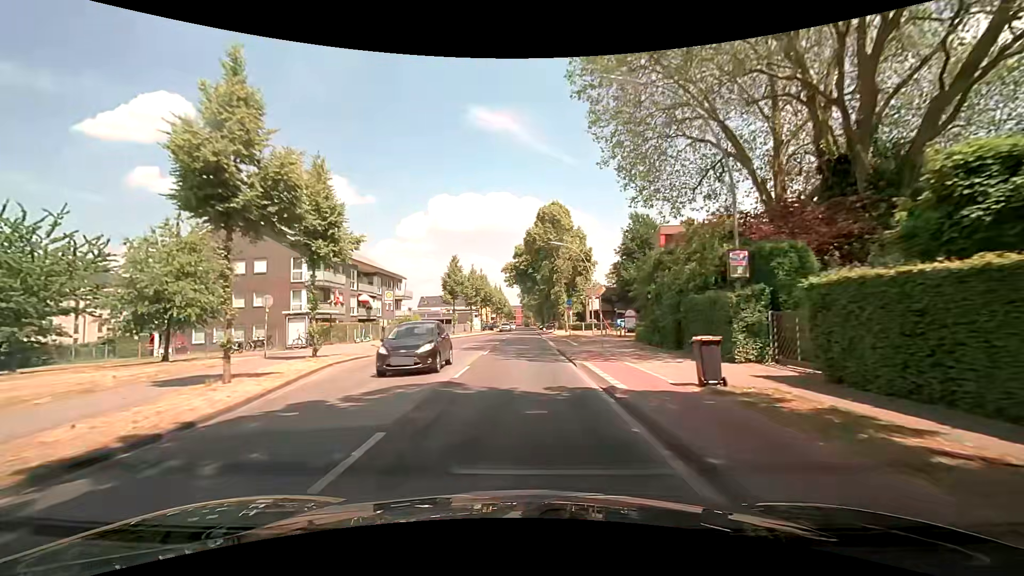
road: secondary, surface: asphalt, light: Day
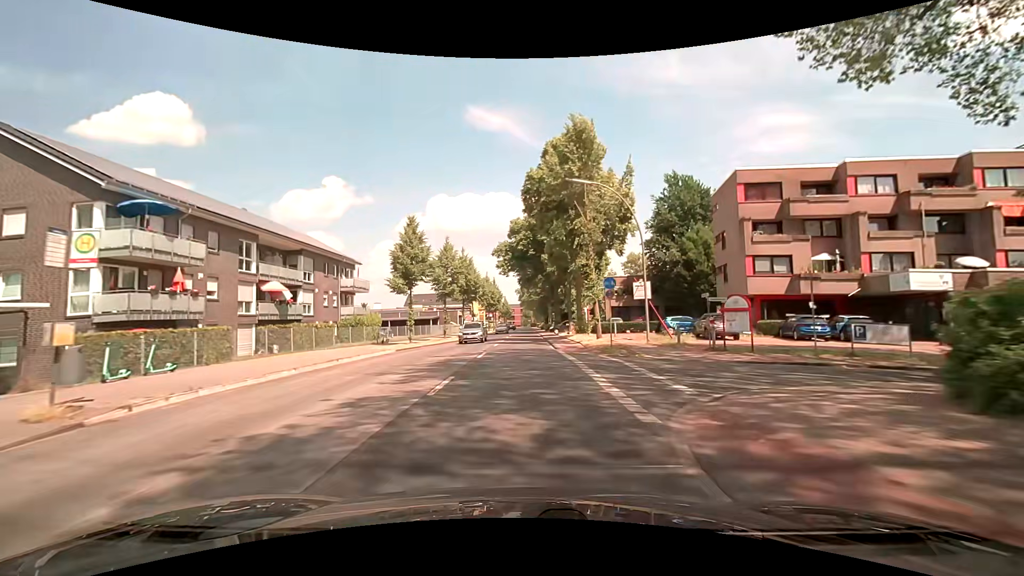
(+0.1, +21.5) m; +1°
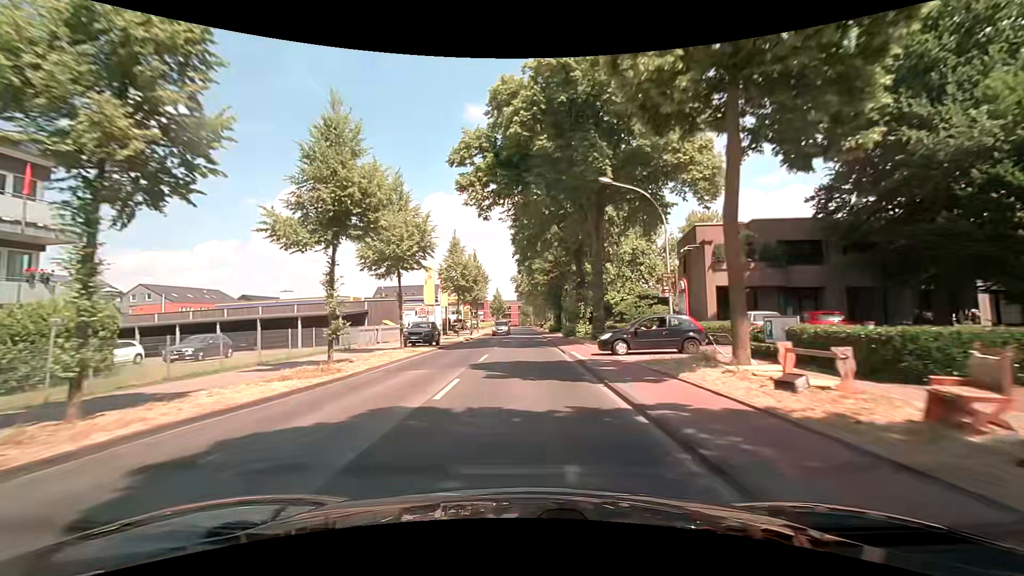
(-0.3, +36.7) m; -1°
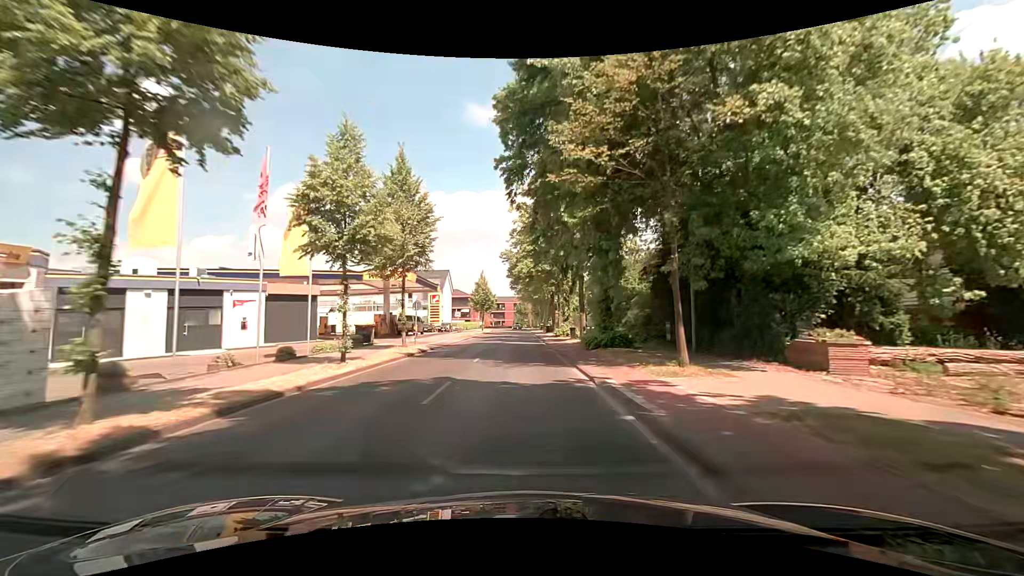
(+0.3, +37.0) m; +1°
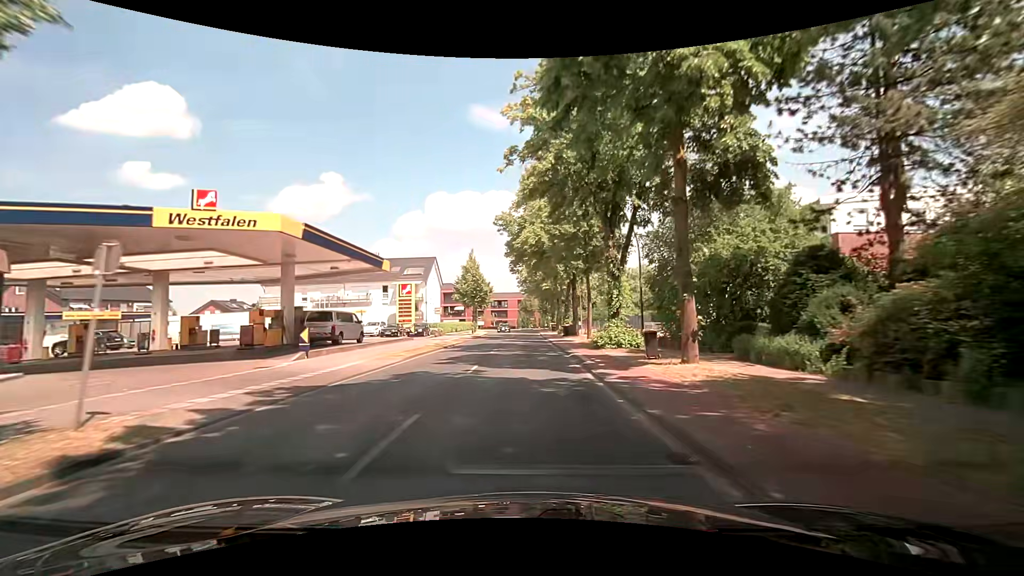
(-0.2, +22.2) m; 0°
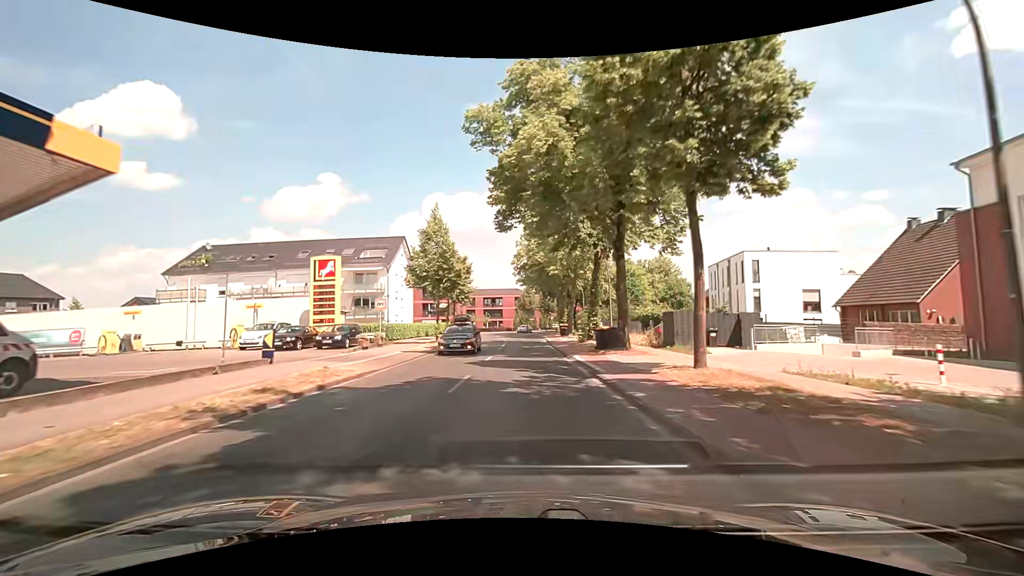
(-0.1, +21.8) m; 0°
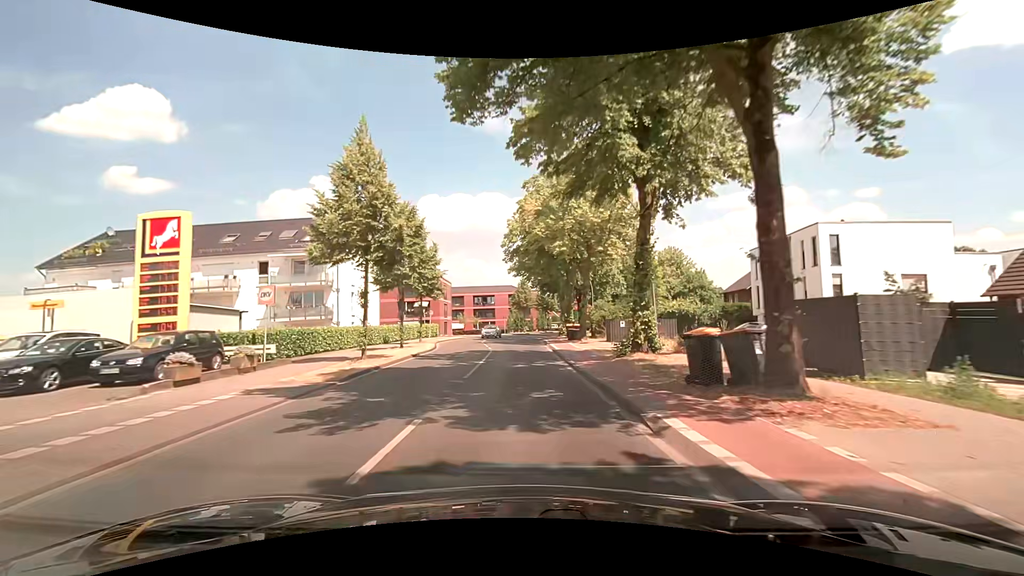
(+0.2, +14.4) m; 0°
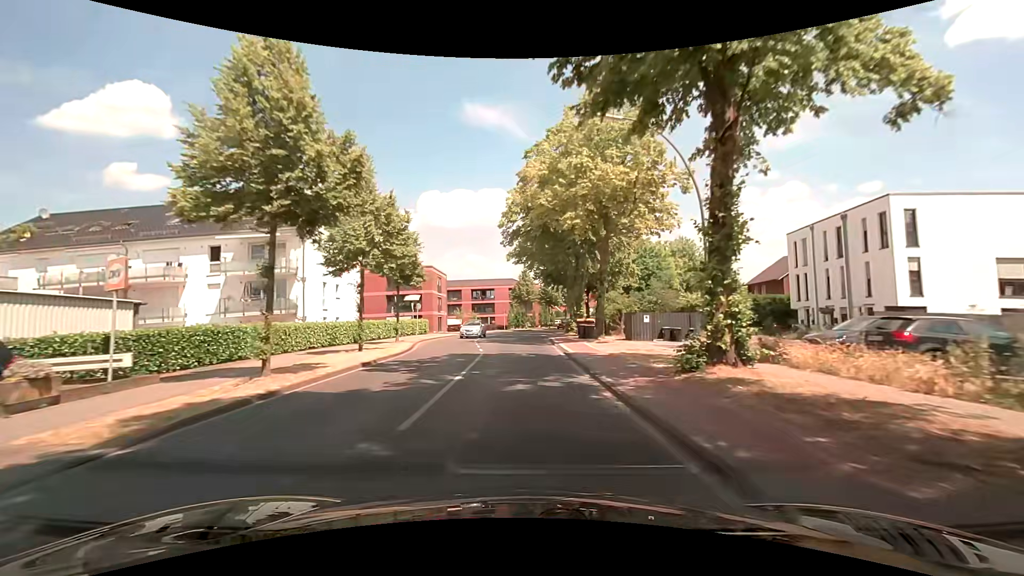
(+0.1, +7.3) m; 0°
(0, +10) (0, +20) (0, +30) (0, +40) (+1, +50) (+2, +60) (+4, +70) (+7, +79) (+11, +88) (+16, +97) m
